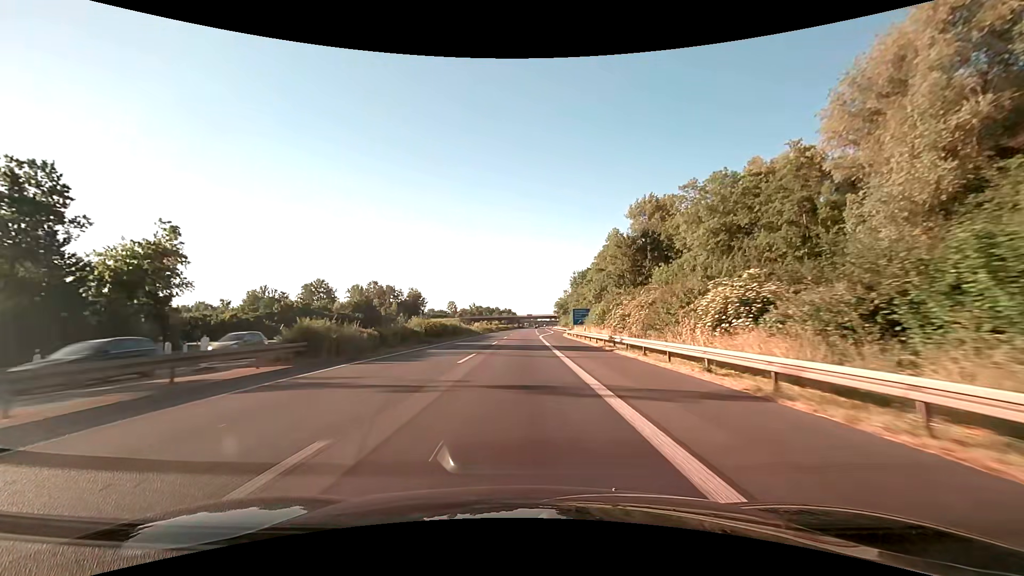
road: motorway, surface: asphalt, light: Day
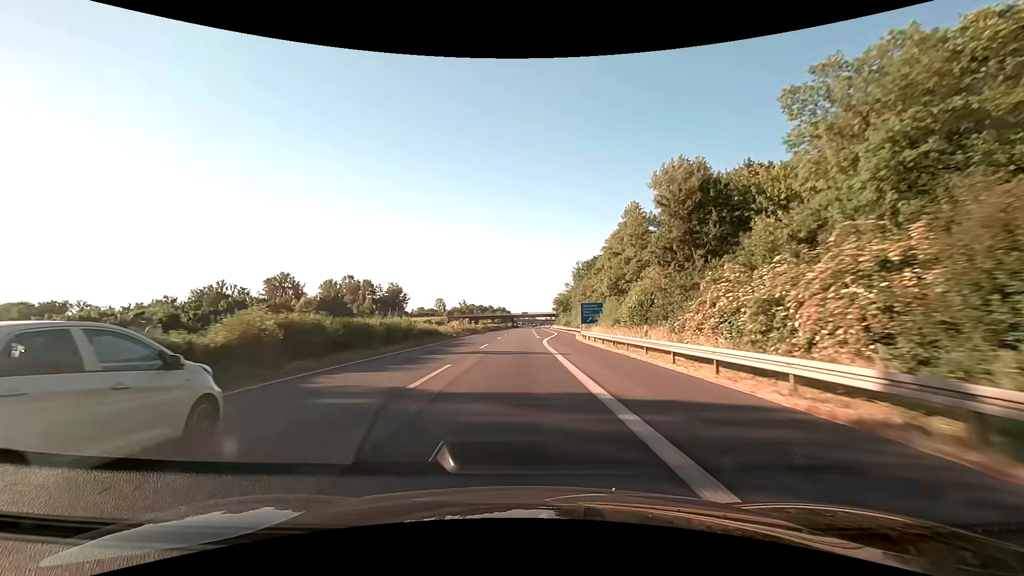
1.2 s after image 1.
(+0.1, +25.0) m; +1°
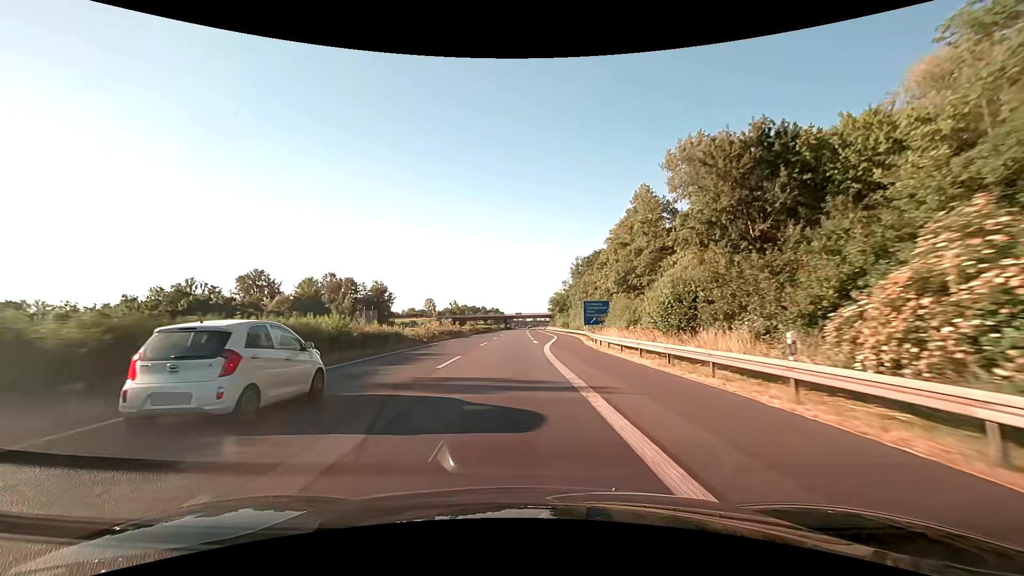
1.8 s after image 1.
(0.0, +12.5) m; +1°
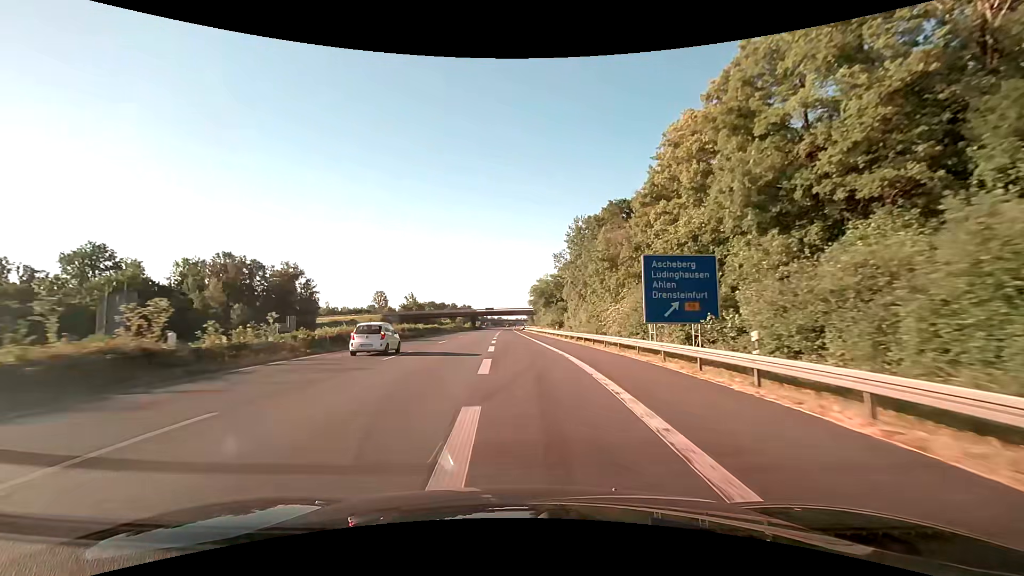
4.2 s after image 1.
(+1.3, +50.1) m; +3°
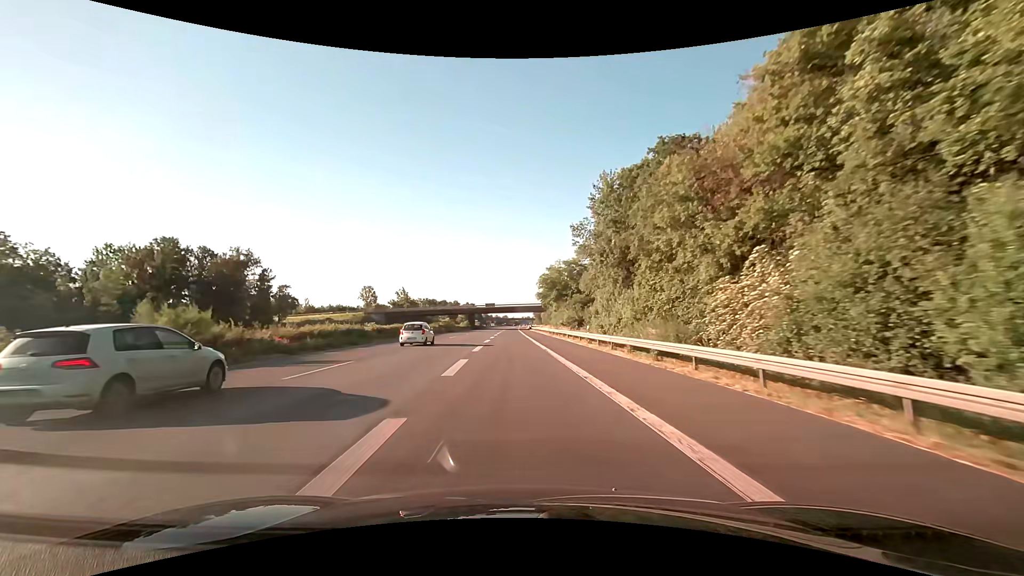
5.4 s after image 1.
(-0.1, +25.0) m; -1°
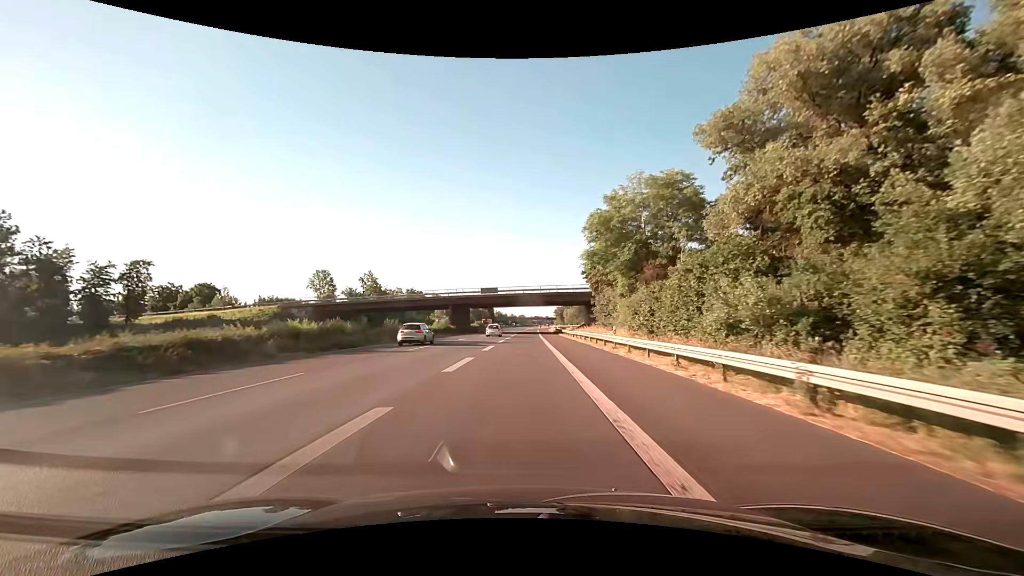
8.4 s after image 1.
(-1.1, +58.2) m; -2°
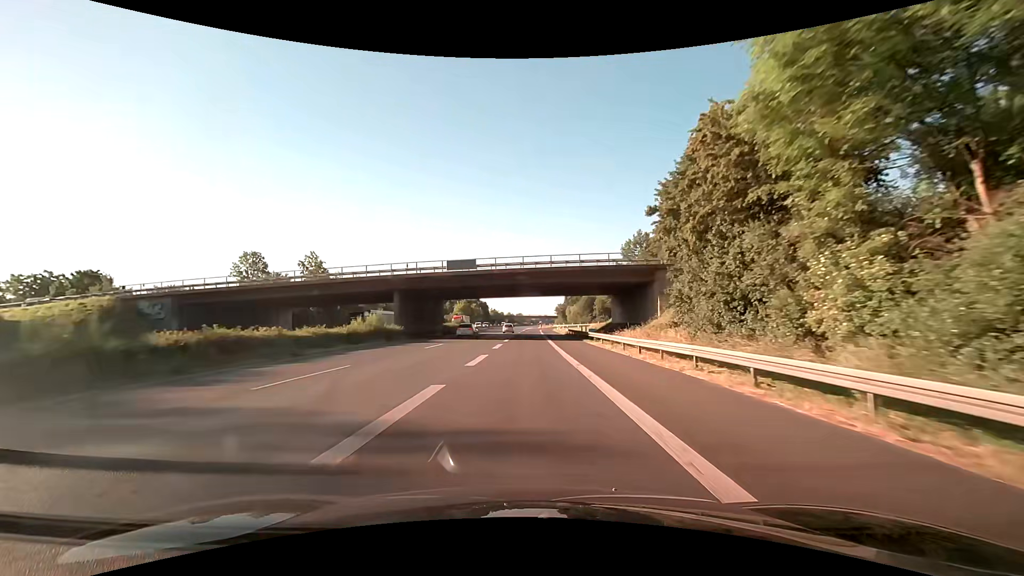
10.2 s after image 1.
(0.0, +33.1) m; 0°
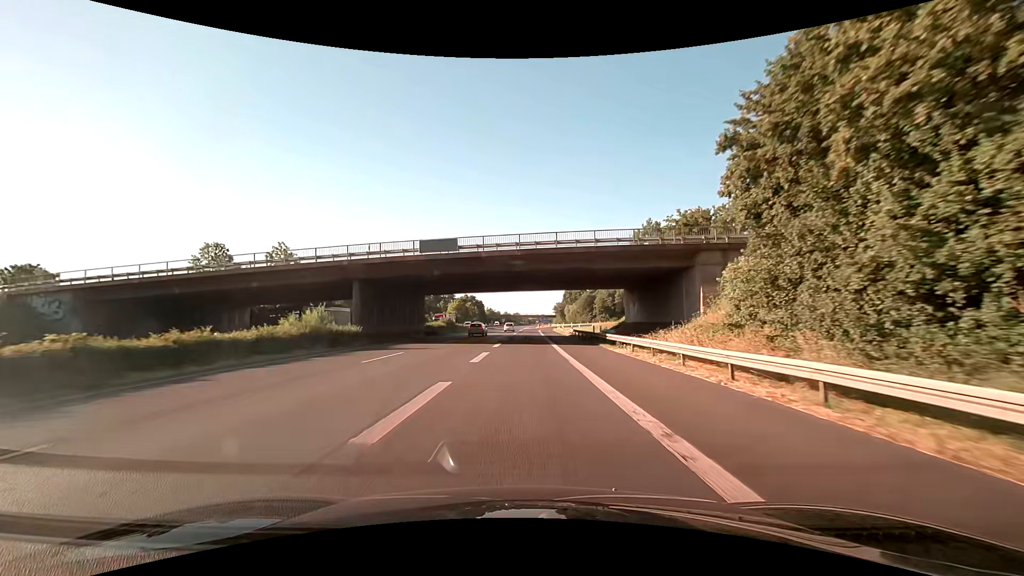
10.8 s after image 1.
(0.0, +10.8) m; 0°
(0, +10) (0, +20) (0, +30) (0, +40) (0, +50) (+1, +60) (+1, +70) (+1, +80) (+2, +90) (+2, +100) m
